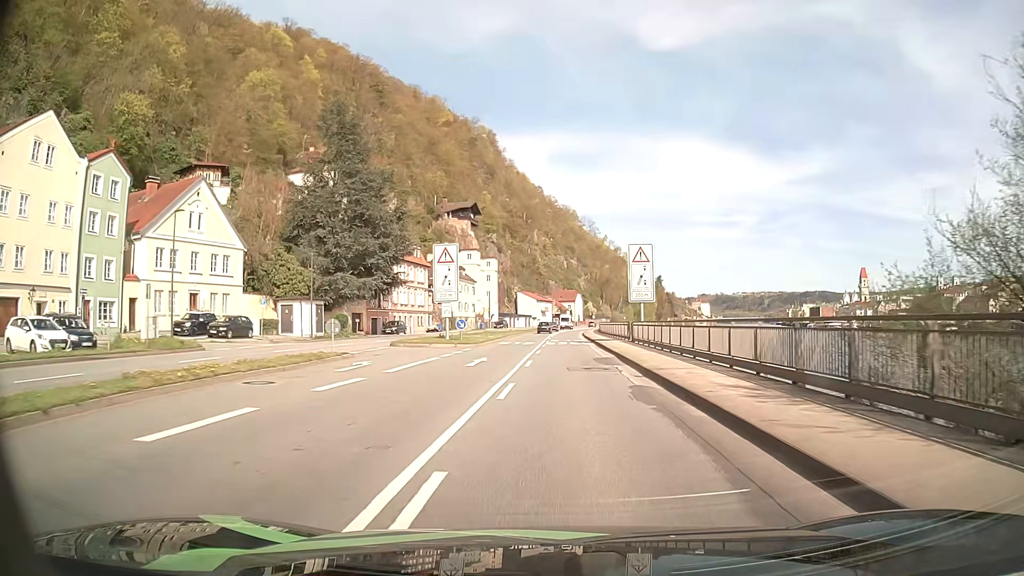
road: primary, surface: asphalt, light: Day
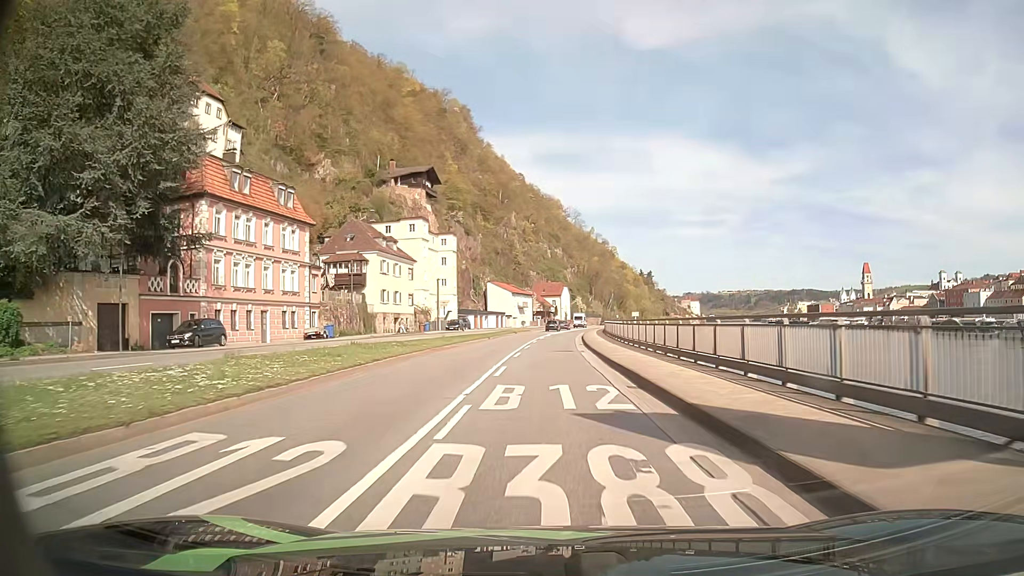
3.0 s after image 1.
(+0.9, +40.0) m; +1°
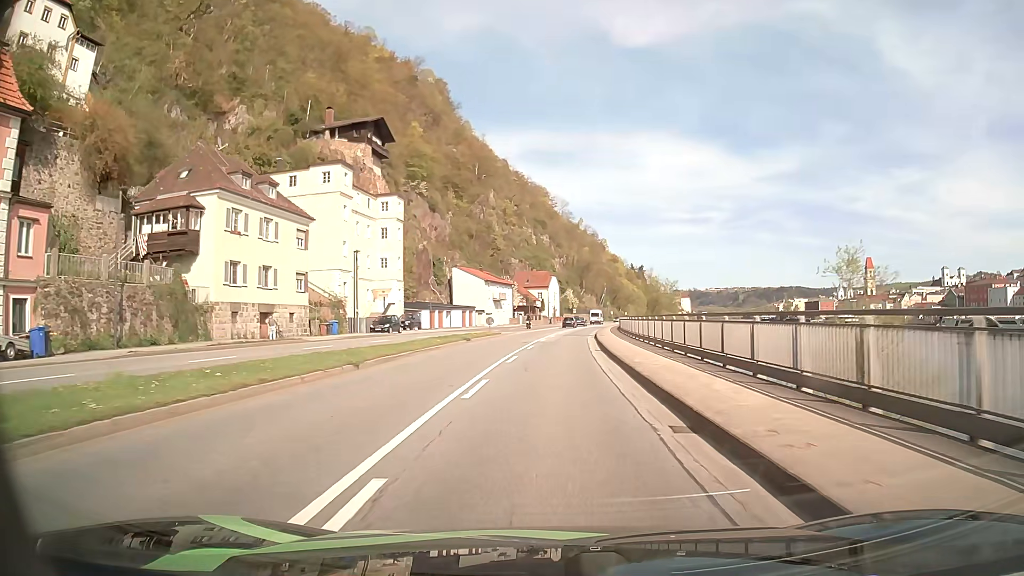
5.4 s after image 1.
(+0.2, +32.5) m; +1°
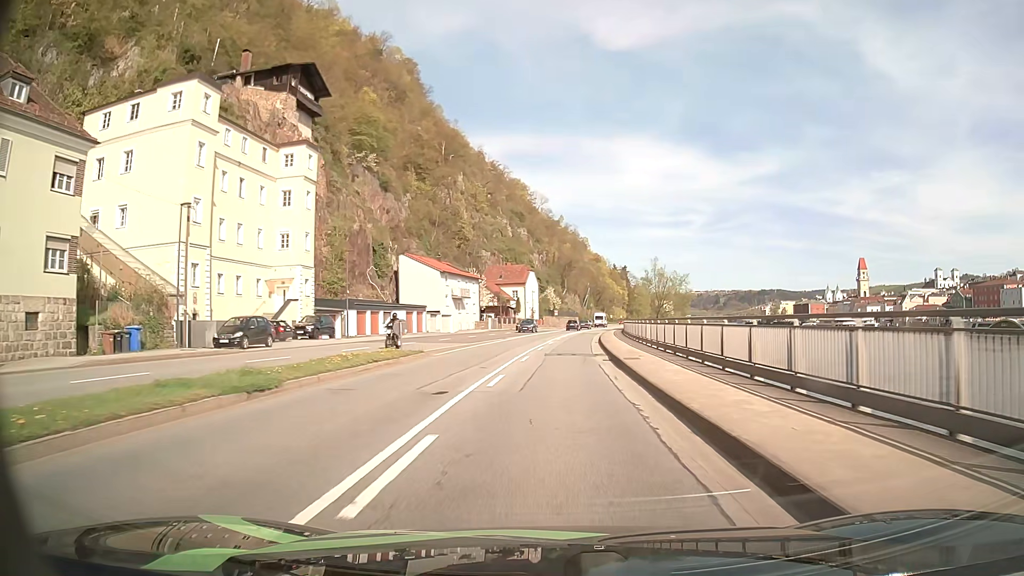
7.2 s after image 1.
(+0.3, +24.6) m; +2°
(0, +10) (0, +20) (+1, +30) (+1, +40) (+2, +50) (+3, +60) (+4, +70) (+5, +80) (+6, +90) (+8, +100) m
